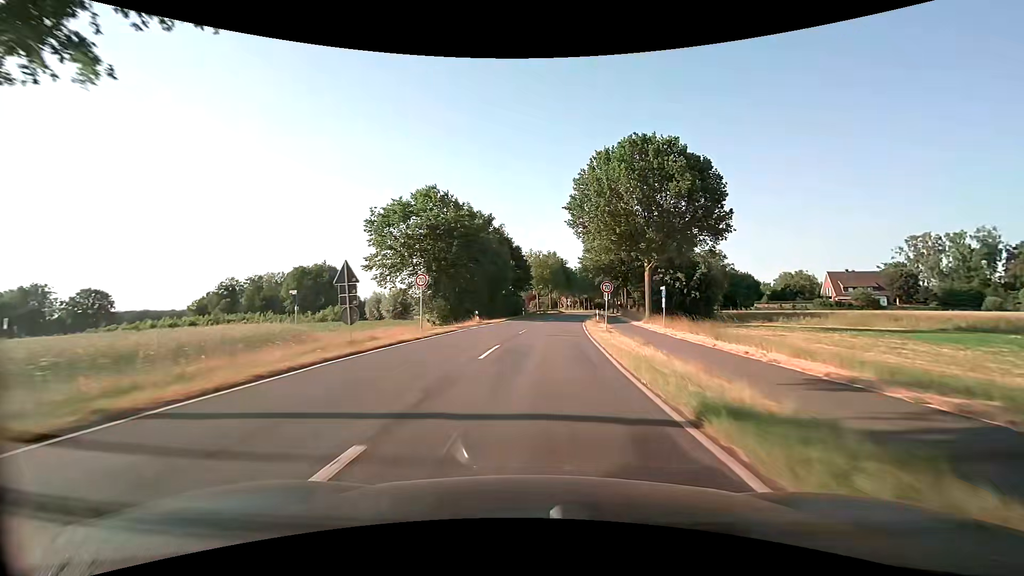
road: secondary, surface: asphalt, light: Day
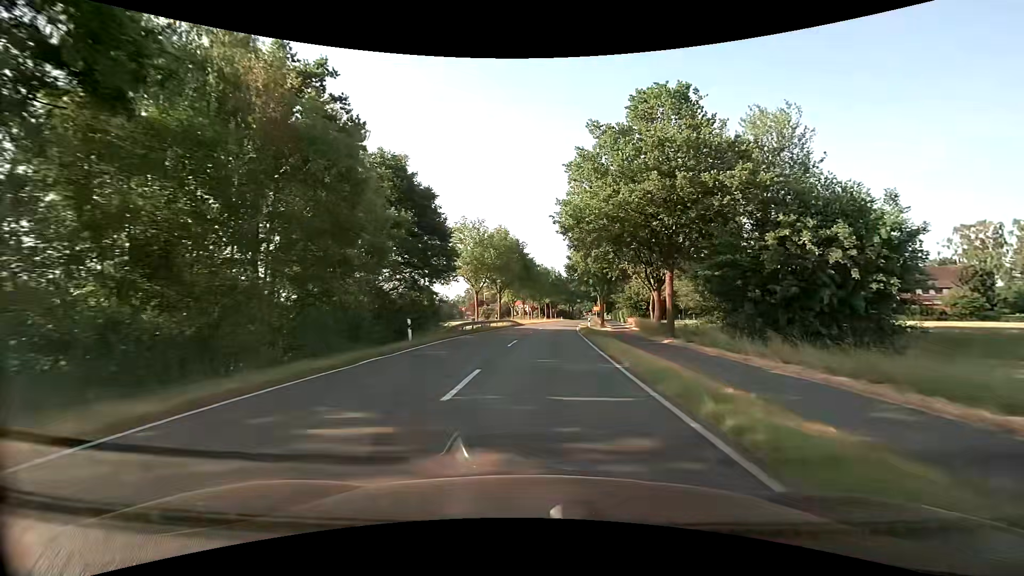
(+2.0, +40.8) m; +5°
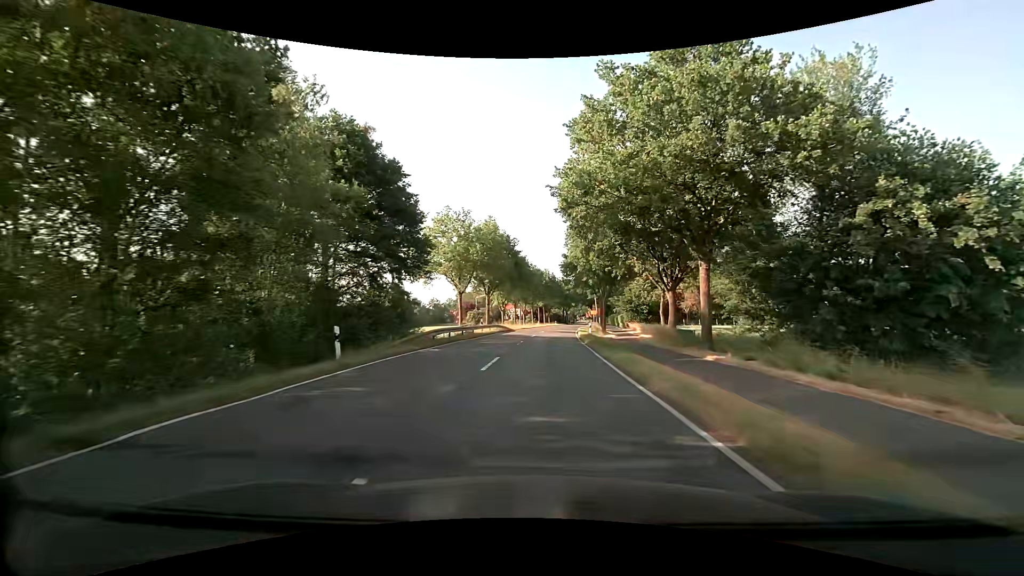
(+0.1, +7.4) m; +1°
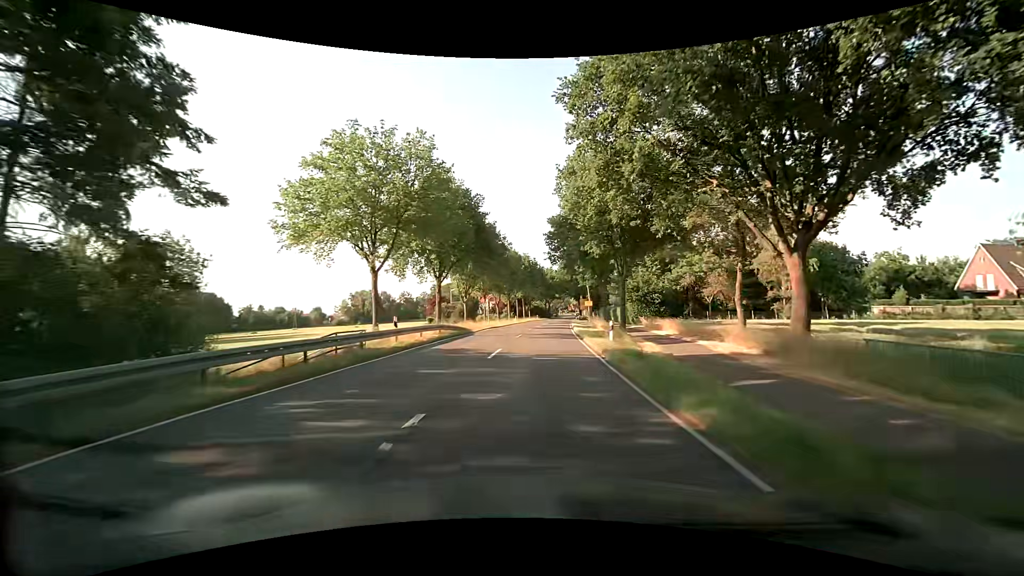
(+0.4, +21.4) m; +2°
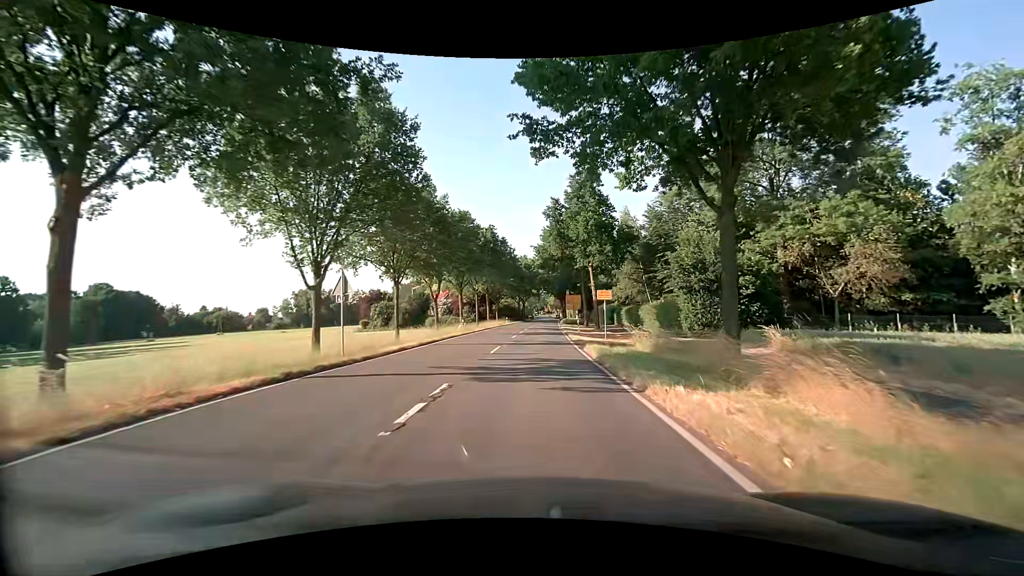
(+1.0, +33.3) m; +3°
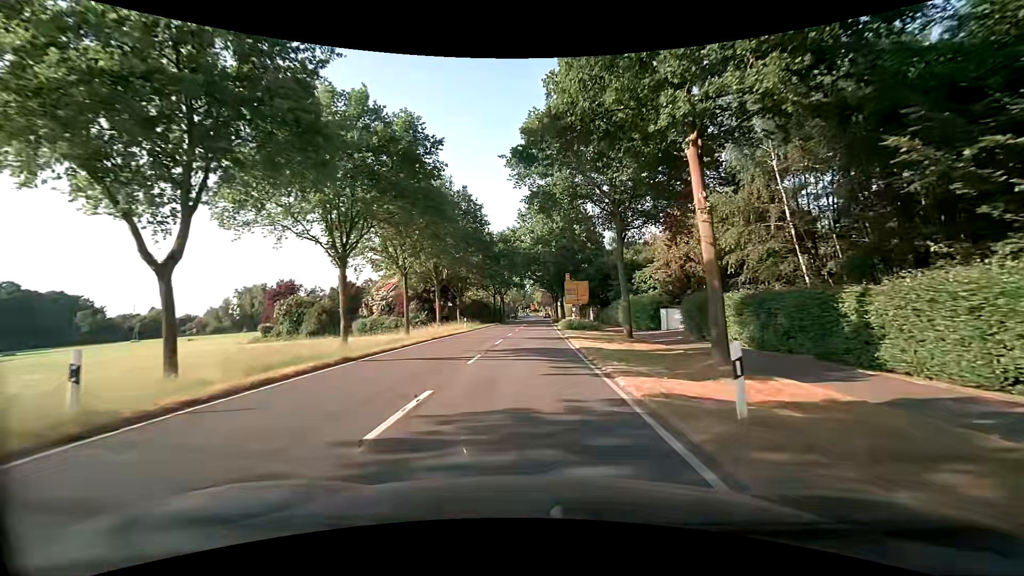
(+0.6, +32.5) m; +2°
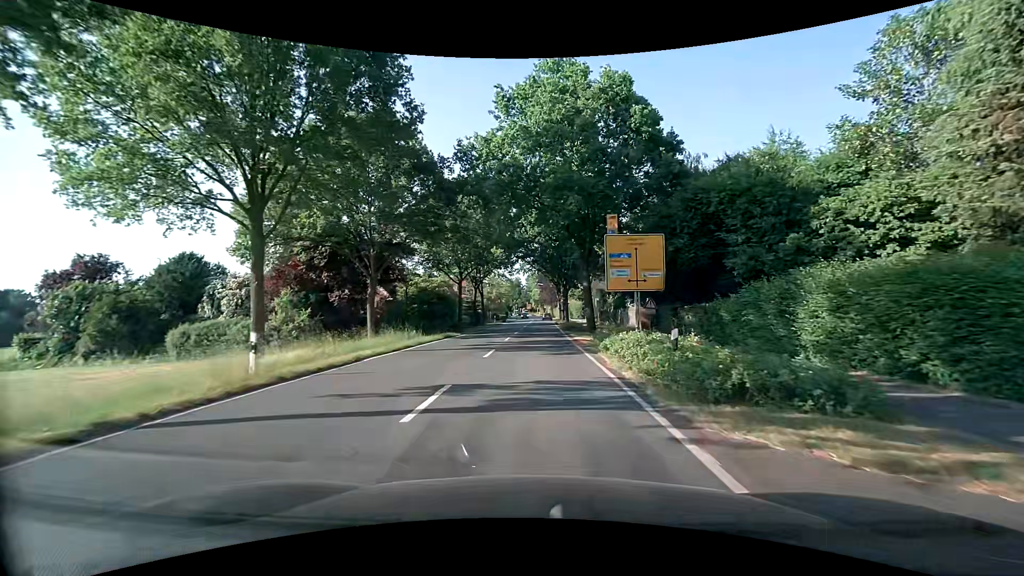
(+0.1, +32.3) m; +1°
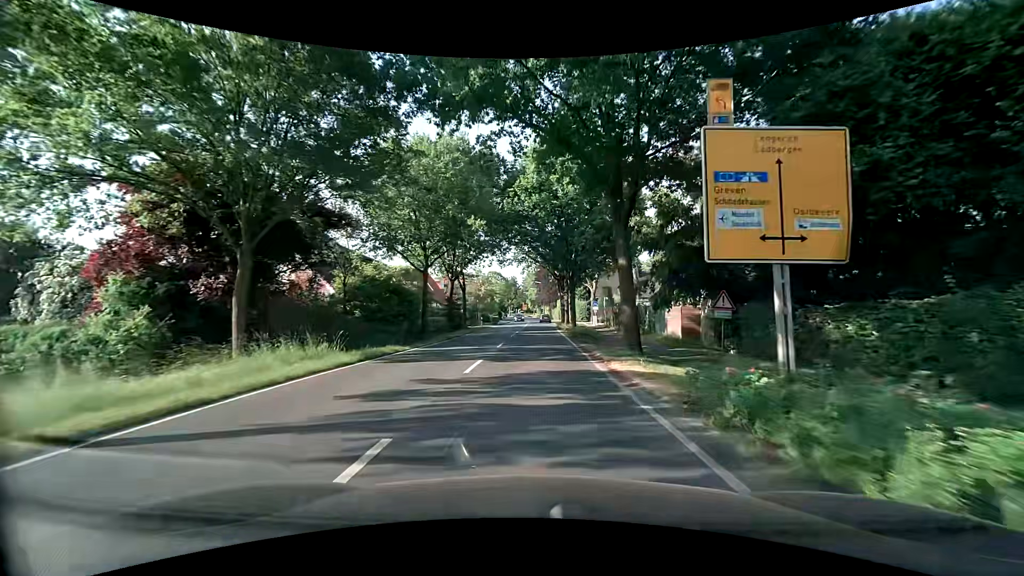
(-0.1, +12.8) m; 0°
